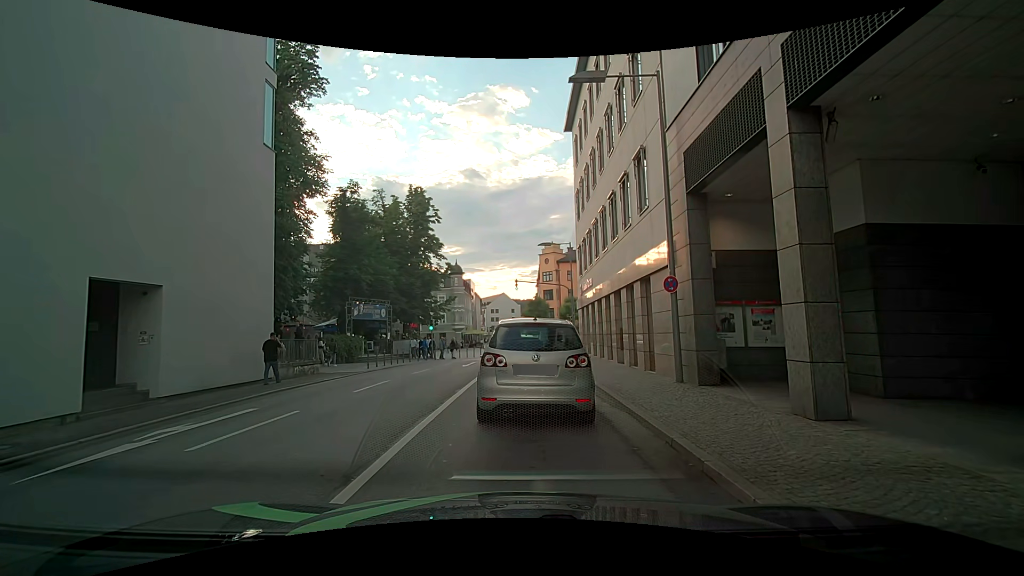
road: primary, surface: asphalt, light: Day
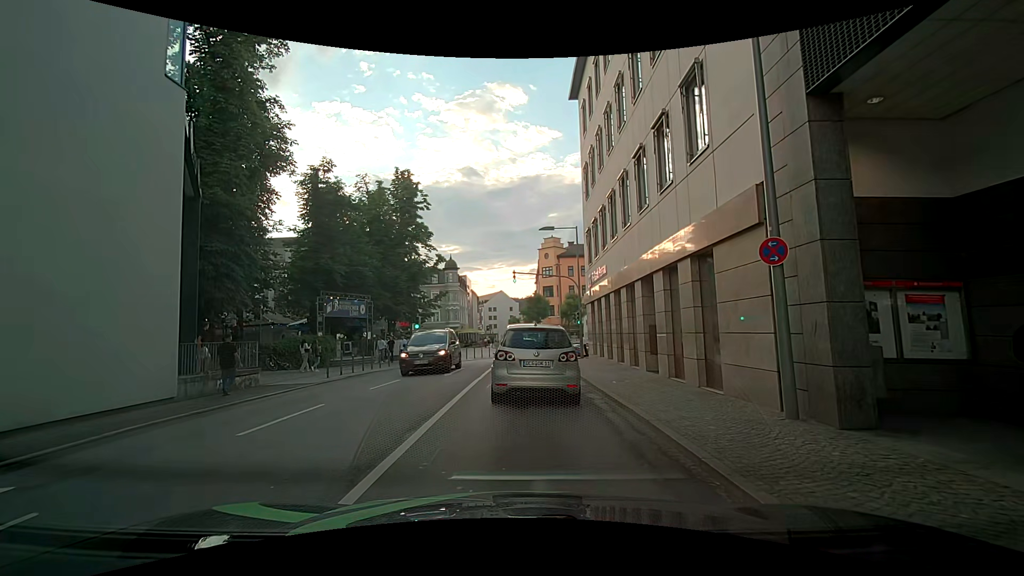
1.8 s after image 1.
(0.0, +5.2) m; +1°
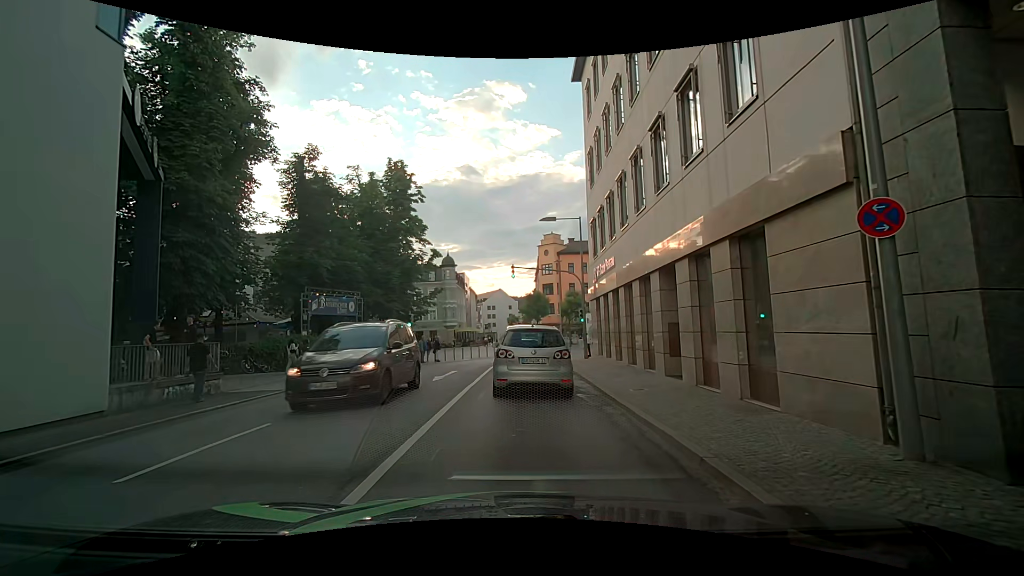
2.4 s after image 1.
(-0.1, +2.2) m; 0°
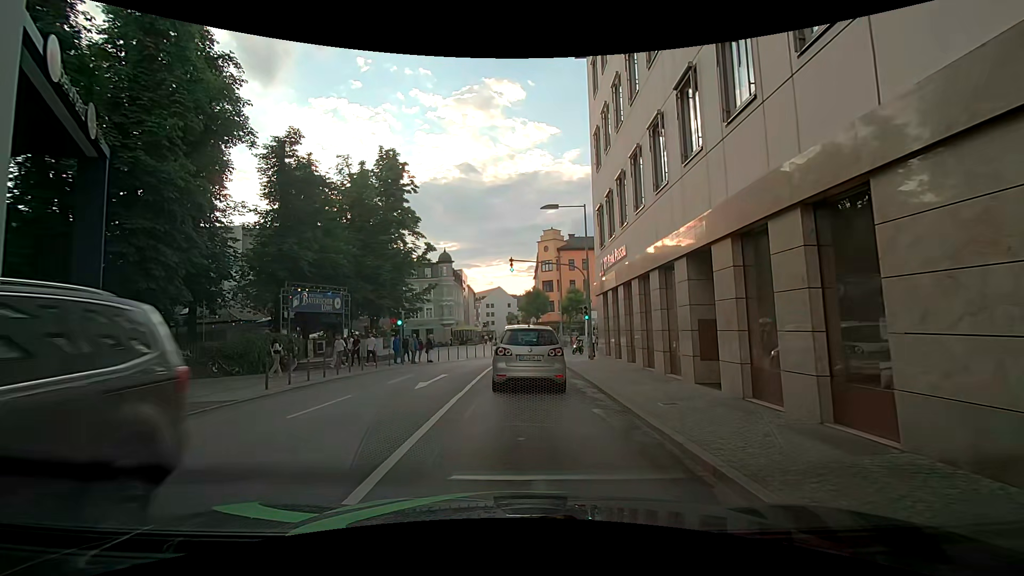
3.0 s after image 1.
(0.0, +2.5) m; -2°
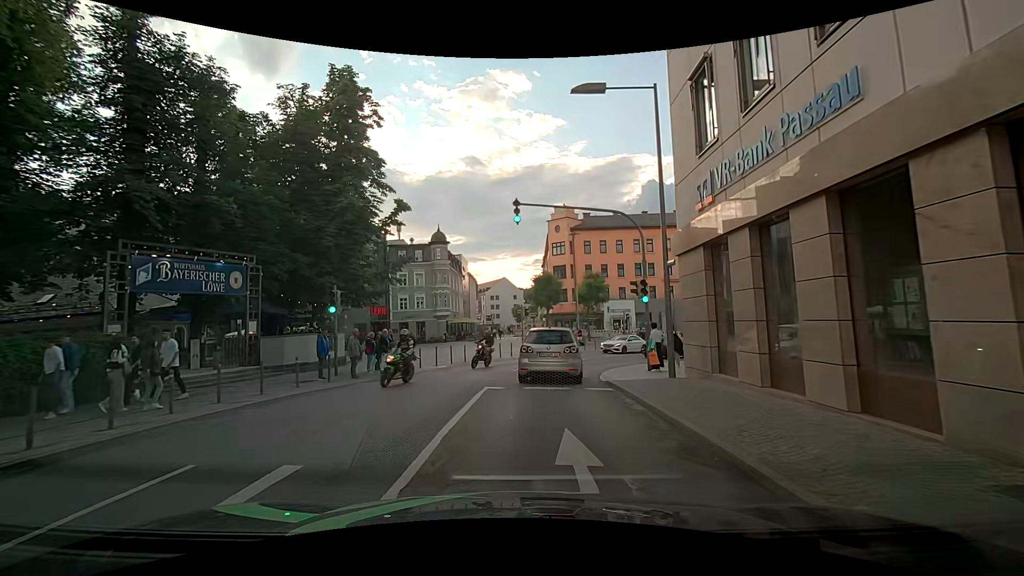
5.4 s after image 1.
(+0.1, +12.4) m; +1°
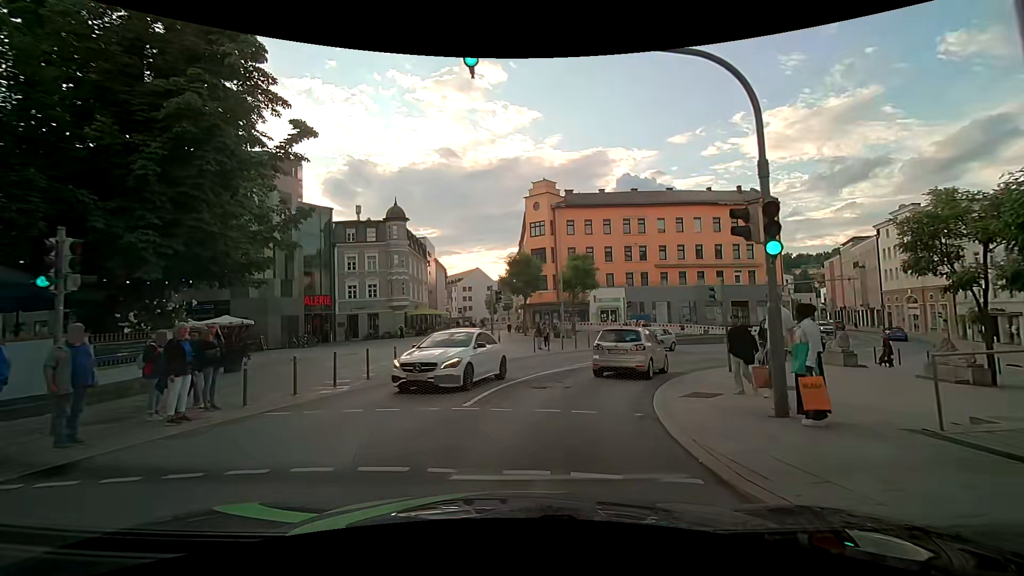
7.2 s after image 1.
(0.0, +10.3) m; +3°
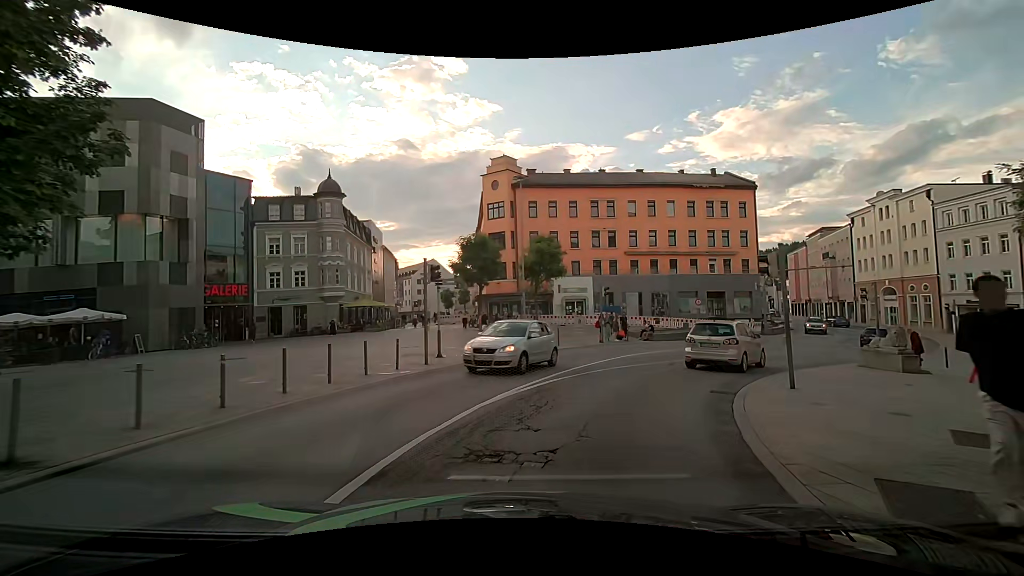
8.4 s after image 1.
(+0.1, +7.3) m; +3°
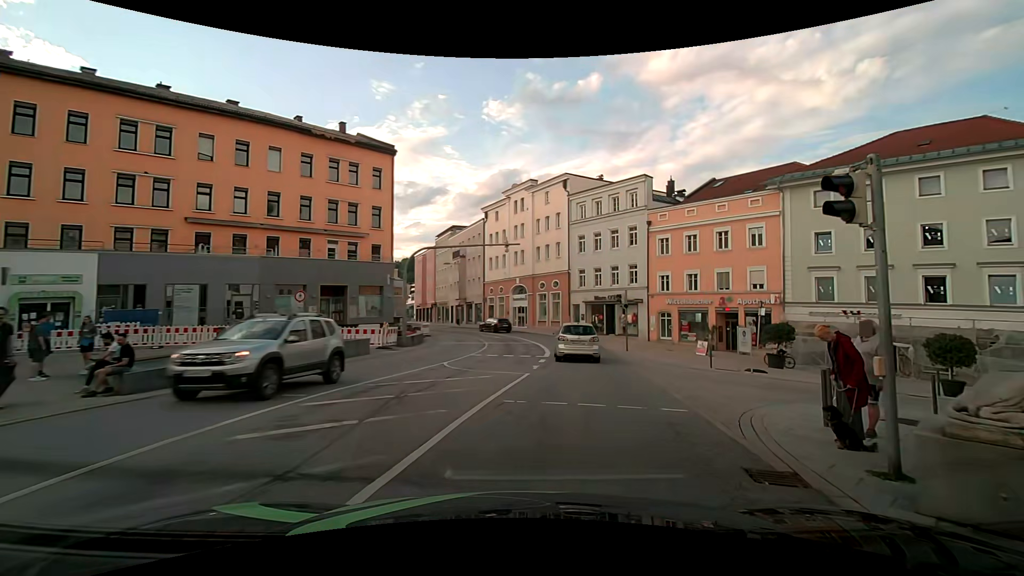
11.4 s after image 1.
(+7.0, +19.2) m; +40°
(+1, +10) (+3, +20) (+4, +30) (+3, +40) (0, +49) (-5, +58) (-10, +66) (-16, +74) (-22, +83) (-27, +91) m
